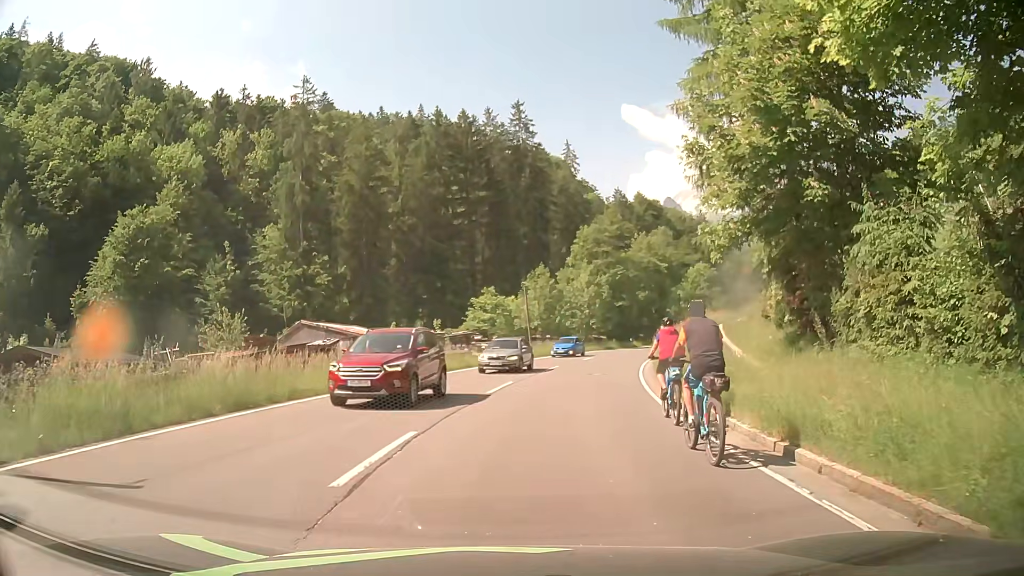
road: primary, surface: asphalt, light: Day
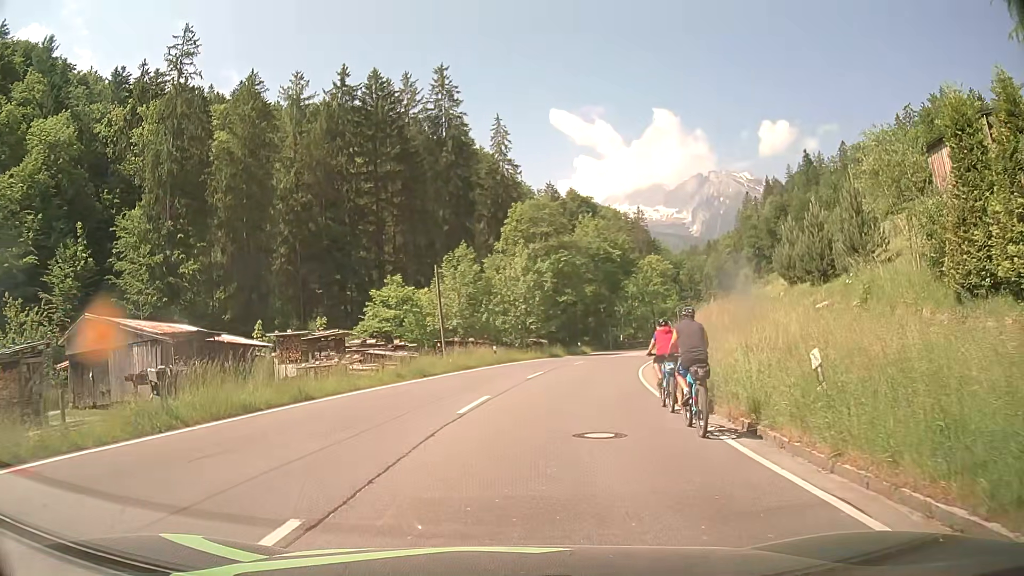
(+1.0, +17.4) m; +6°
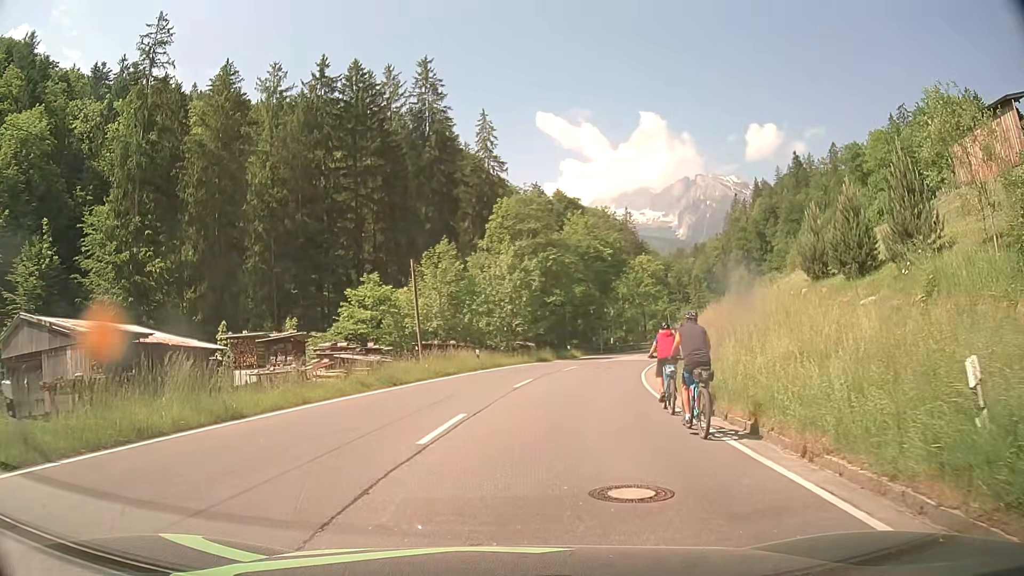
(0.0, +3.7) m; +3°
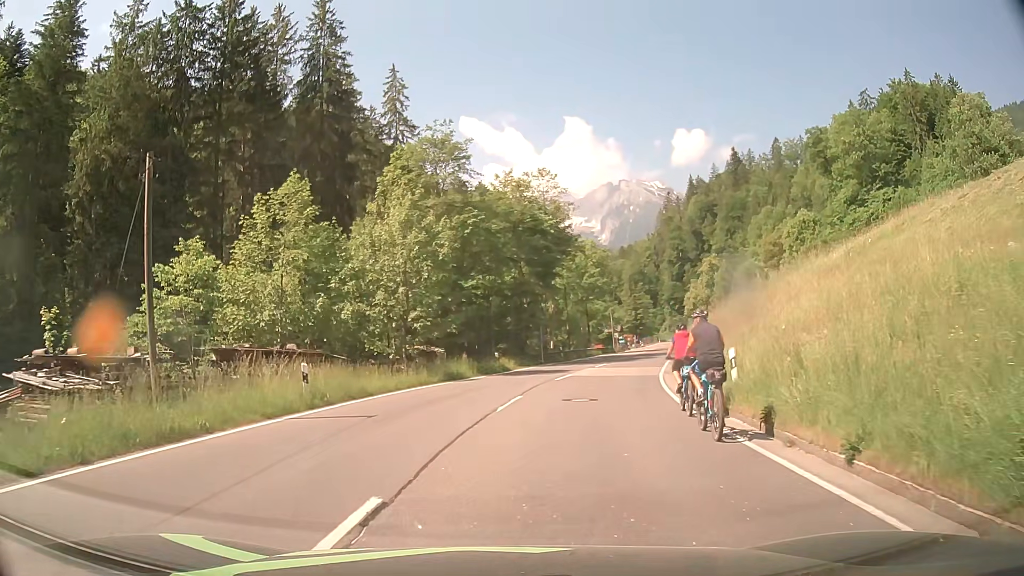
(+0.5, +19.3) m; +5°
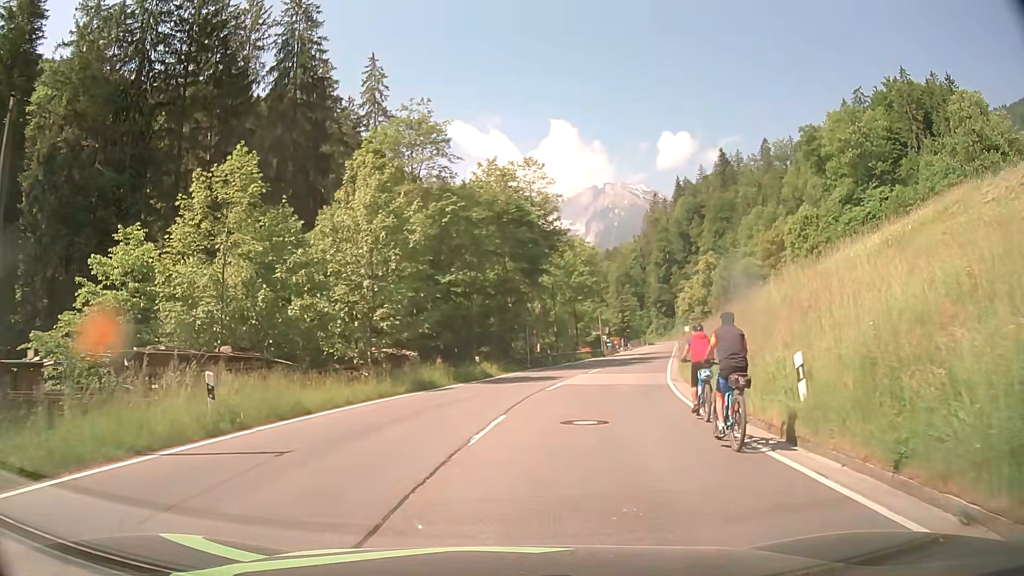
(+0.1, +4.5) m; +2°
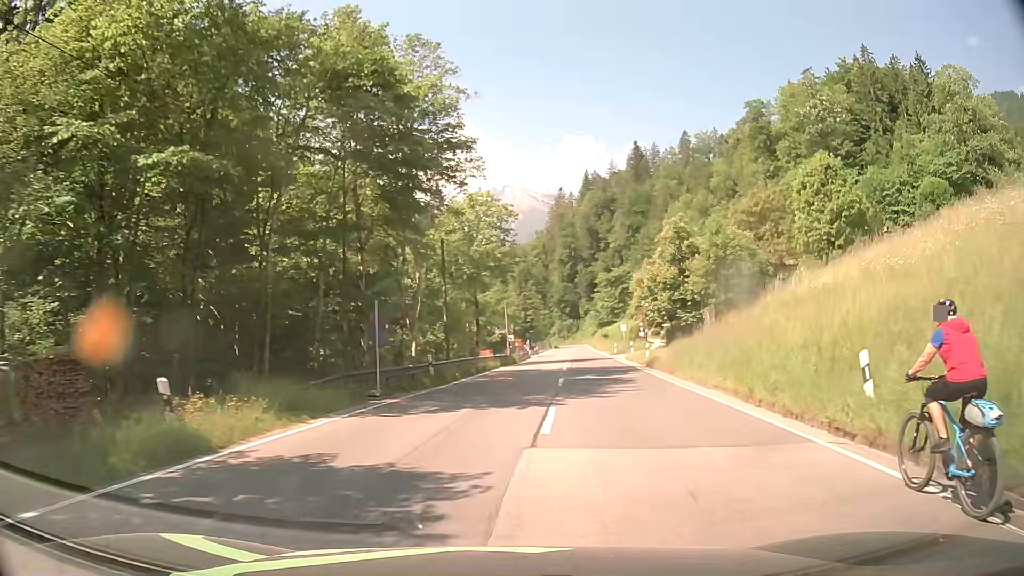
(+1.5, +23.5) m; +8°
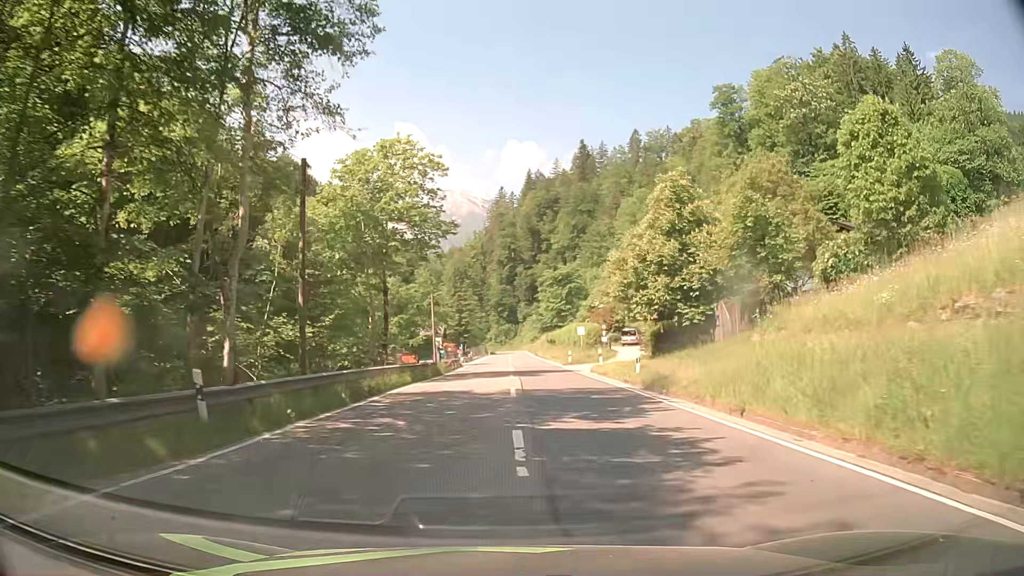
(+0.8, +14.9) m; +6°
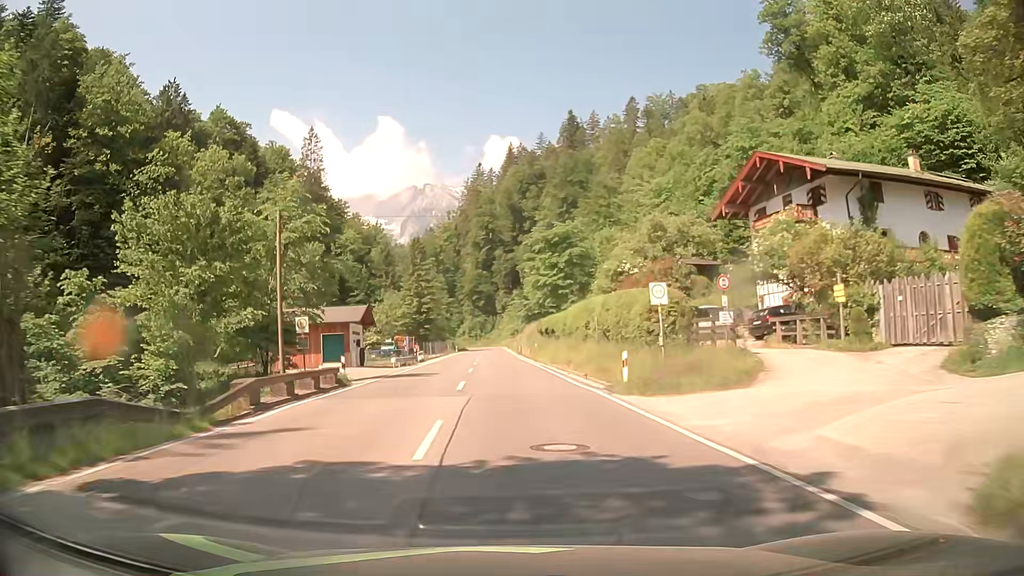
(+1.0, +35.7) m; +1°
(0, +10) (0, +20) (0, +30) (0, +40) (0, +50) (-1, +60) (-1, +70) (-1, +80) (-1, +90) (-1, +100) m
